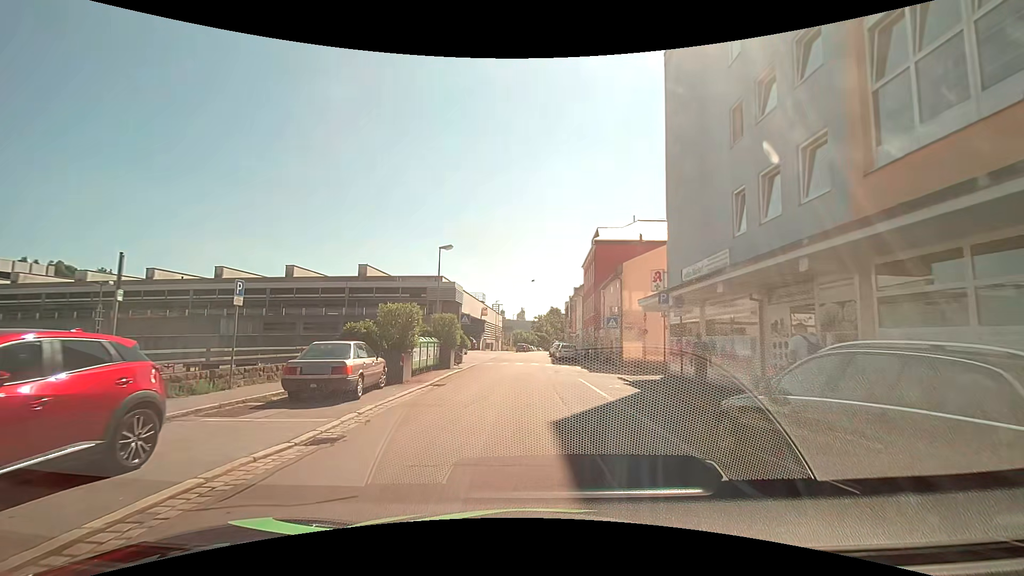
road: residential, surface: asphalt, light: Day
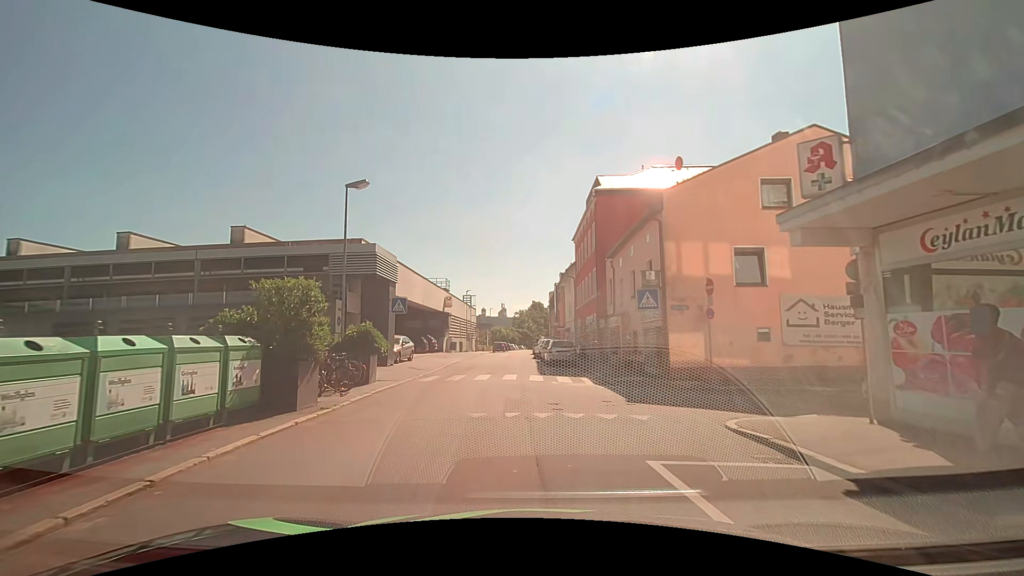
(+0.3, +14.5) m; +1°
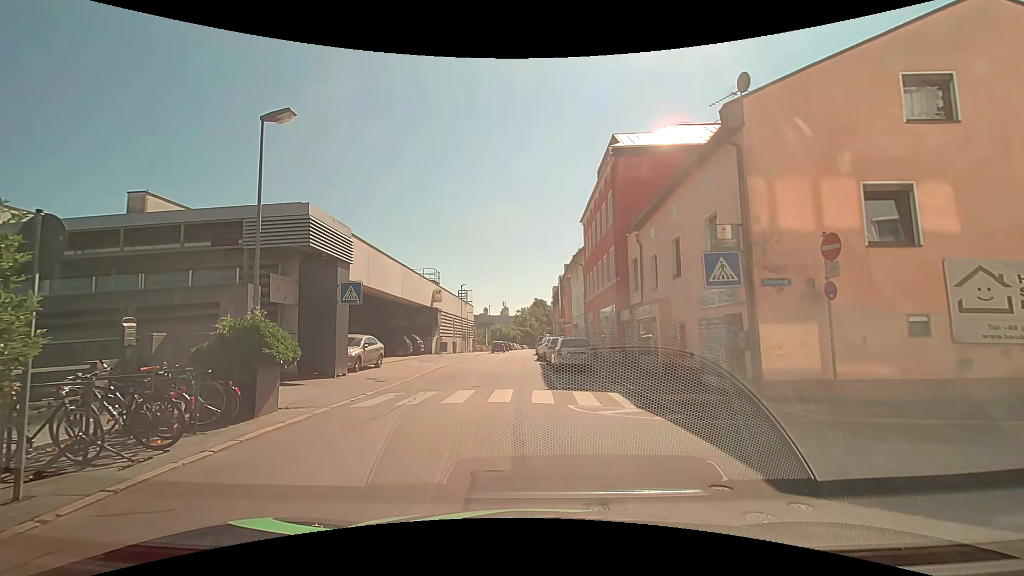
(+0.1, +6.6) m; +2°
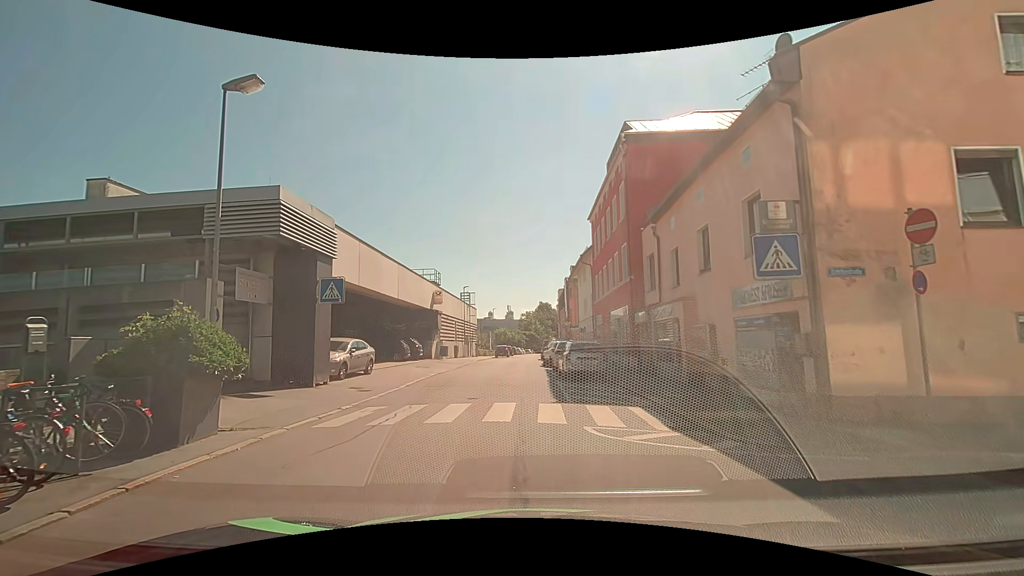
(+0.1, +2.2) m; +2°
